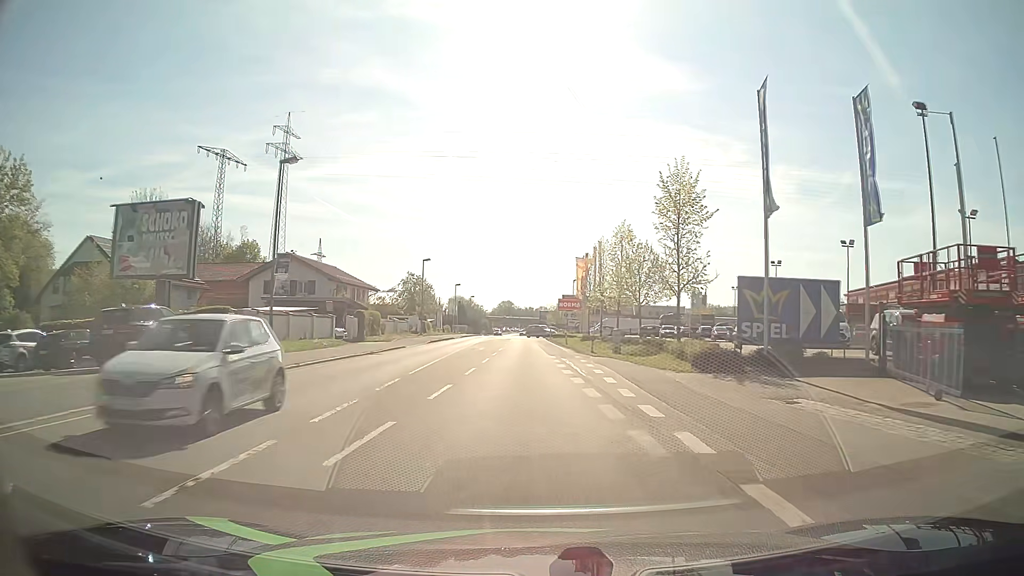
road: primary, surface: asphalt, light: Day
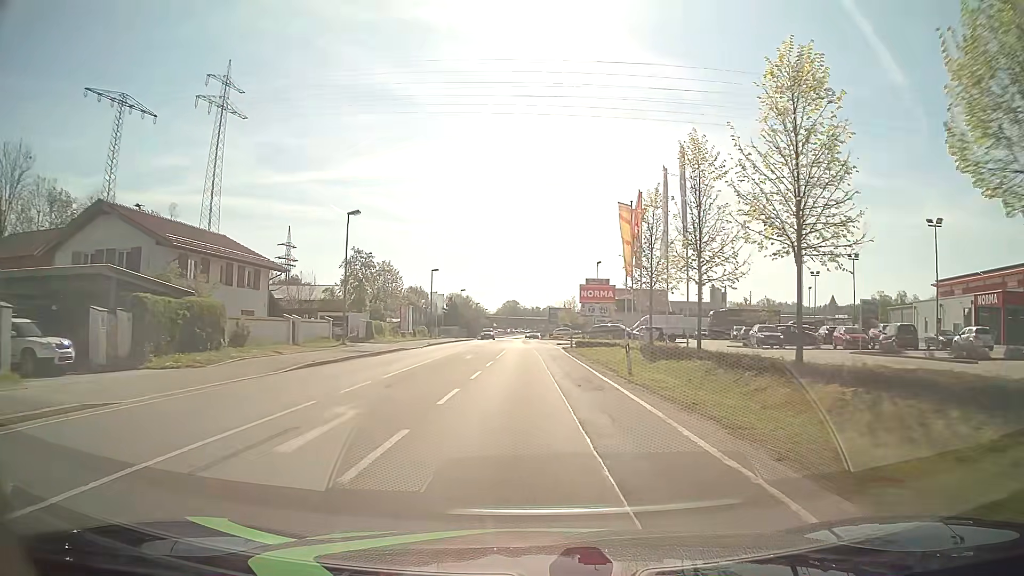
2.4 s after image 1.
(-0.2, +30.5) m; 0°
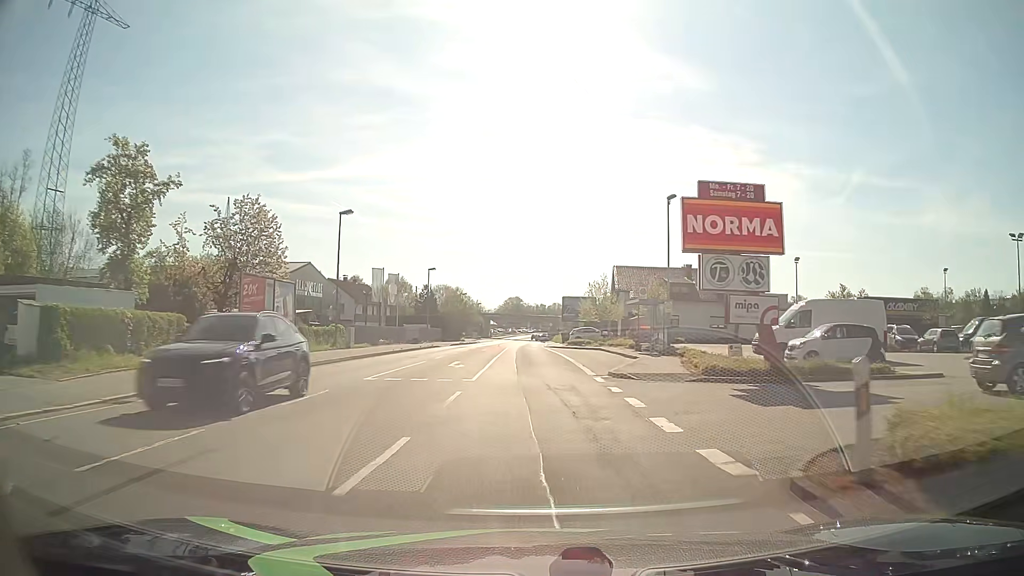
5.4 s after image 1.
(-0.3, +38.2) m; -1°
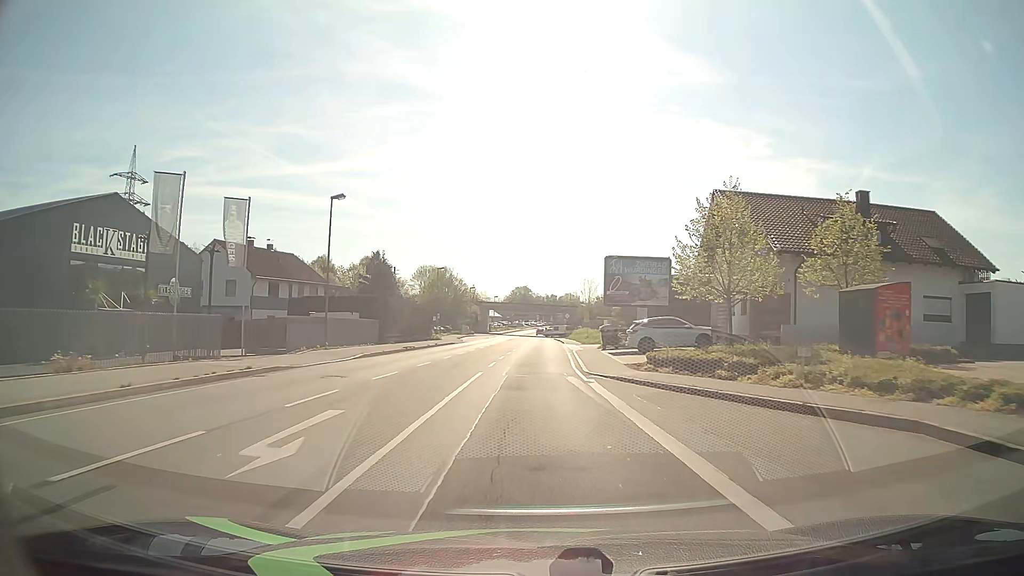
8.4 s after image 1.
(-0.2, +38.3) m; 0°
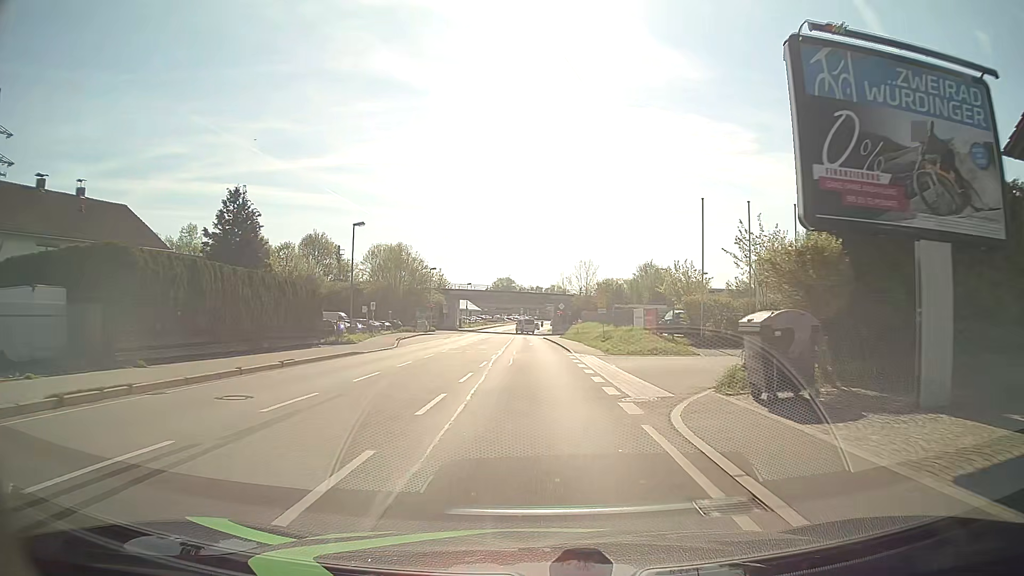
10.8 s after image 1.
(+0.1, +30.2) m; +1°
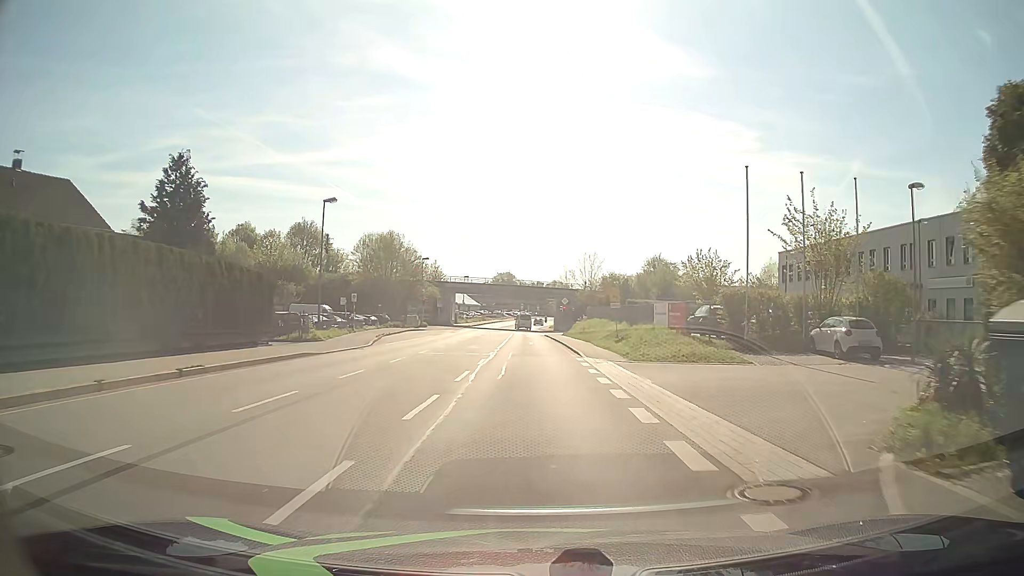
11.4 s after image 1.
(0.0, +6.9) m; 0°
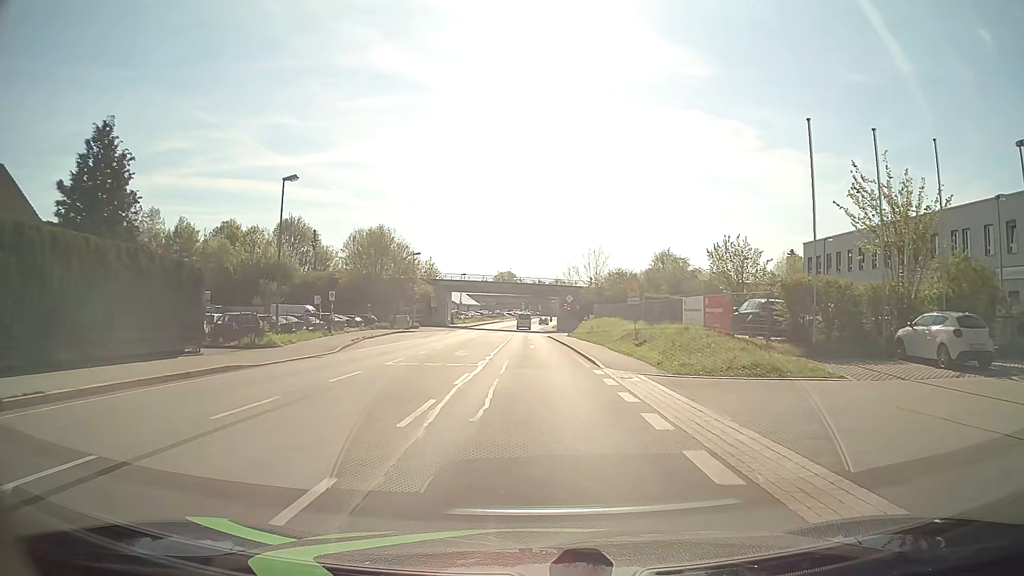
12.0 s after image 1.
(0.0, +6.6) m; +1°
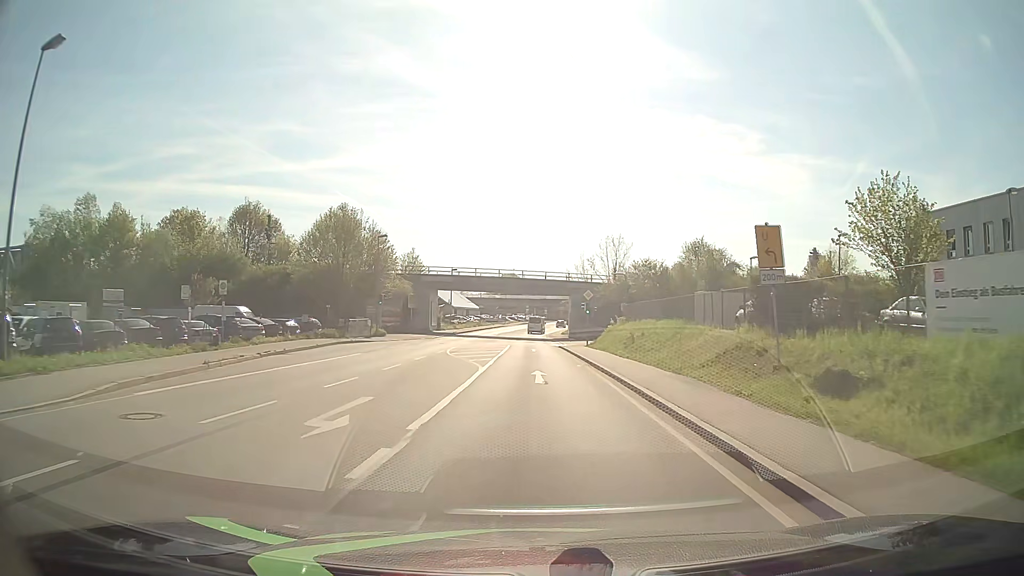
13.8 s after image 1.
(-0.2, +18.8) m; -1°
(0, +10) (0, +20) (0, +30) (0, +40) (0, +50) (-1, +60) (-1, +70) (0, +80) (0, +90) (+1, +100) m
